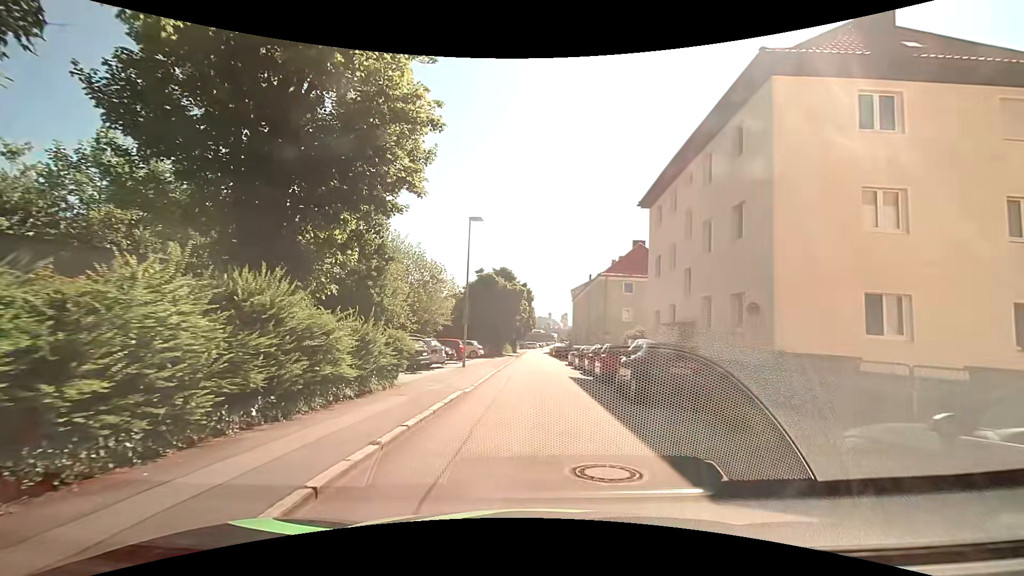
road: residential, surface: asphalt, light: Day
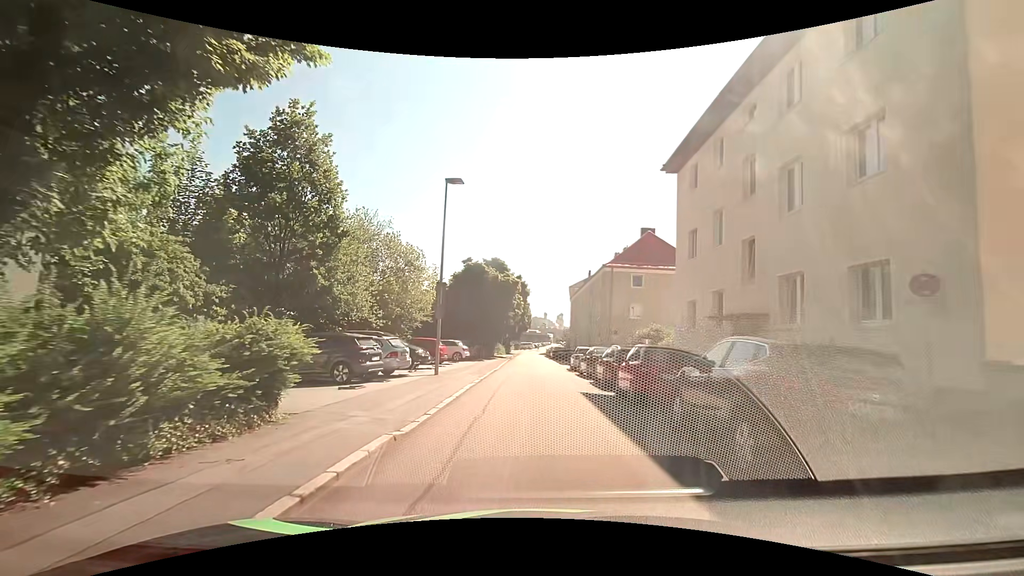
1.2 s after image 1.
(0.0, +6.5) m; -1°
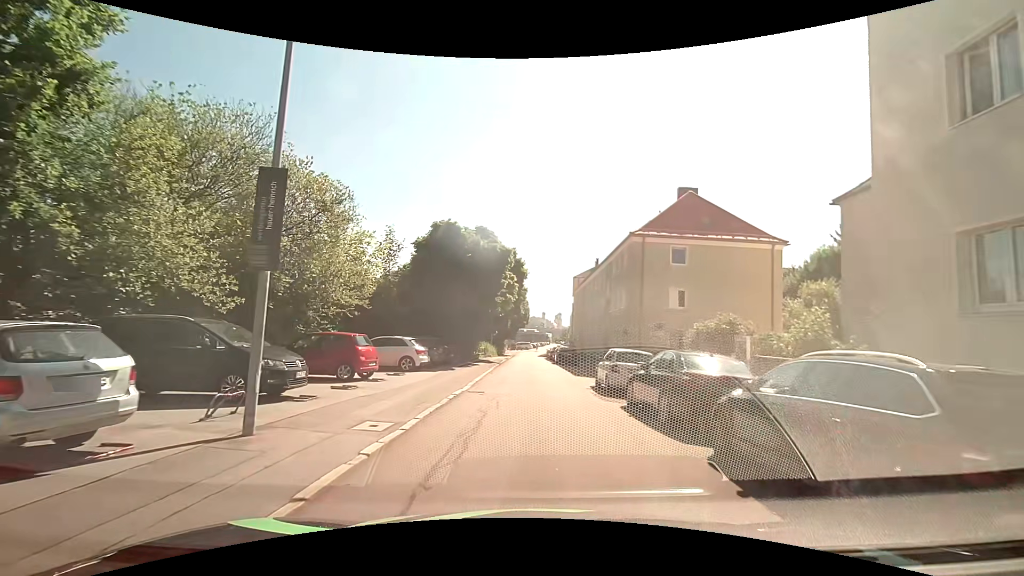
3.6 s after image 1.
(+0.3, +13.3) m; +1°
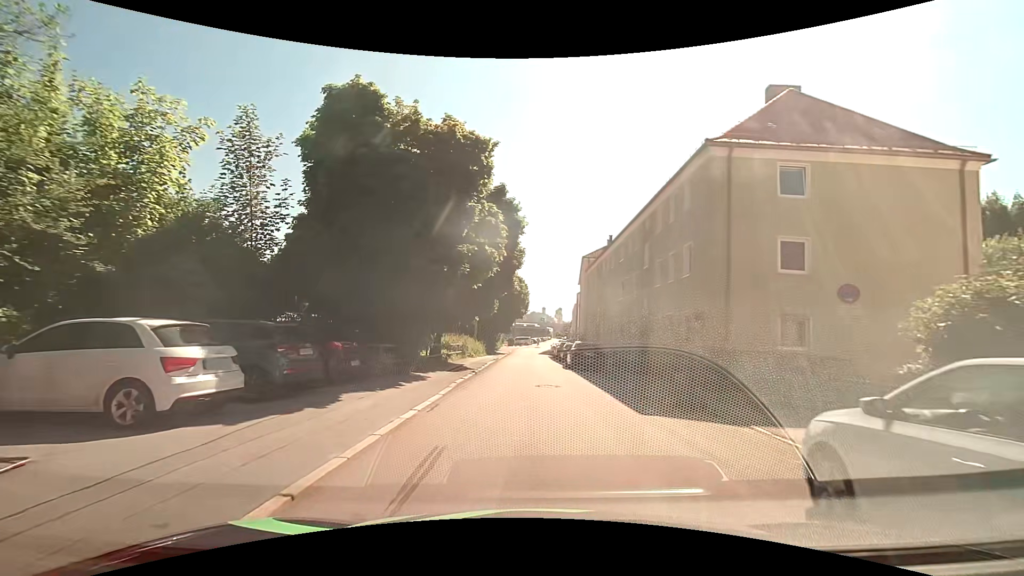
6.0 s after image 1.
(+0.2, +14.3) m; +1°
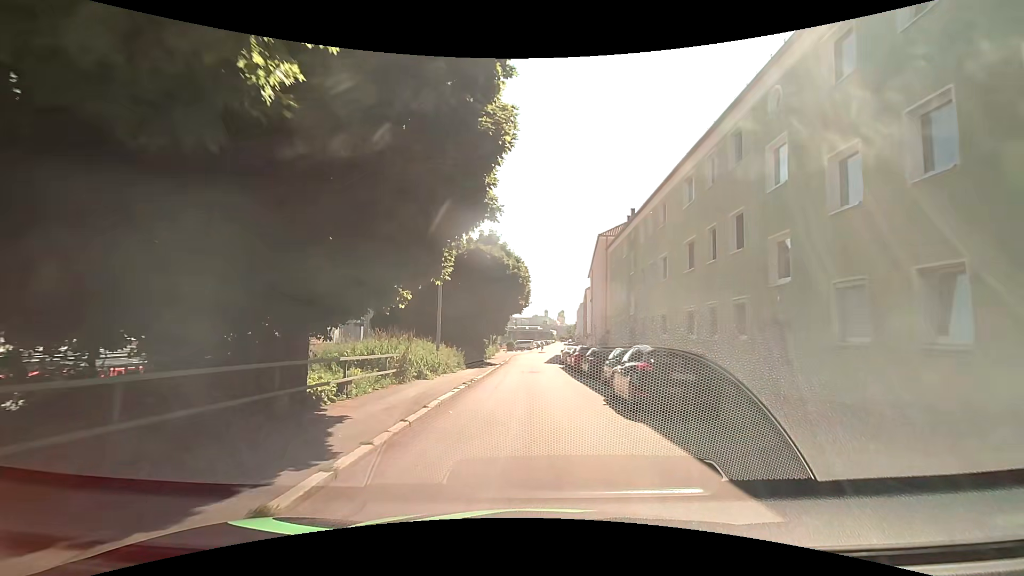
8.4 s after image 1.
(-0.1, +14.8) m; -2°
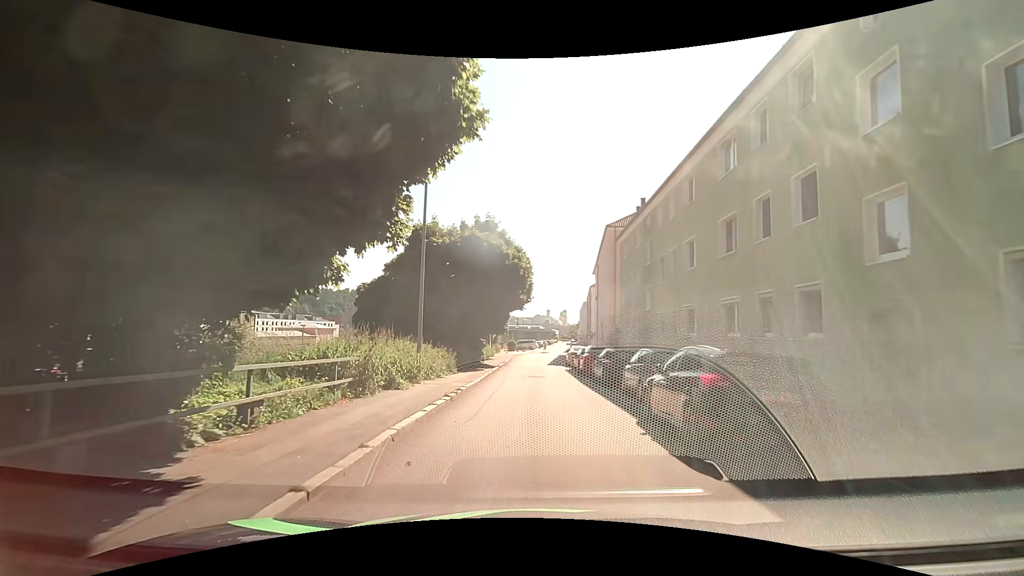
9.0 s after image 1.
(+0.1, +3.8) m; +1°
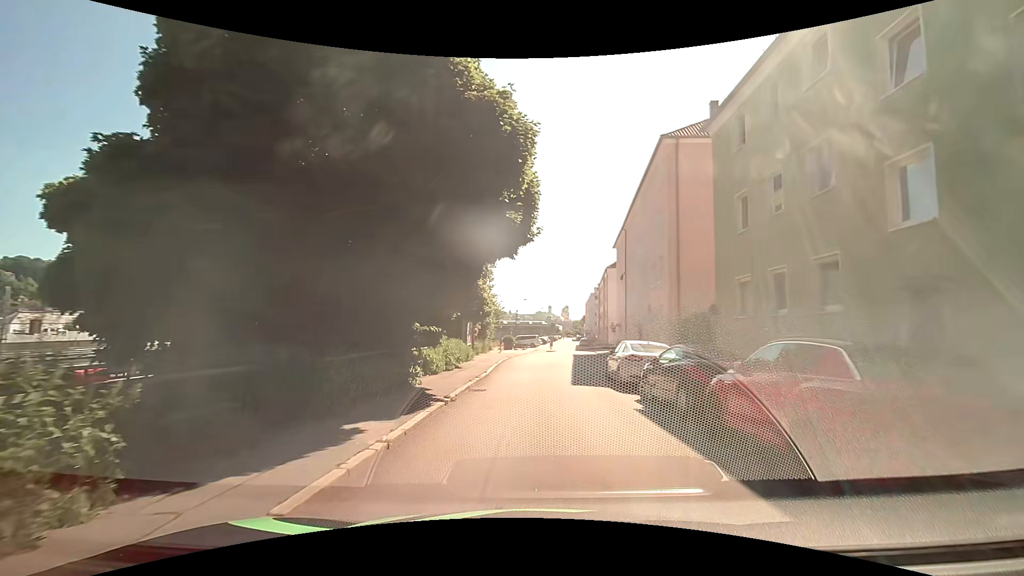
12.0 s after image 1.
(-0.3, +19.4) m; -2°
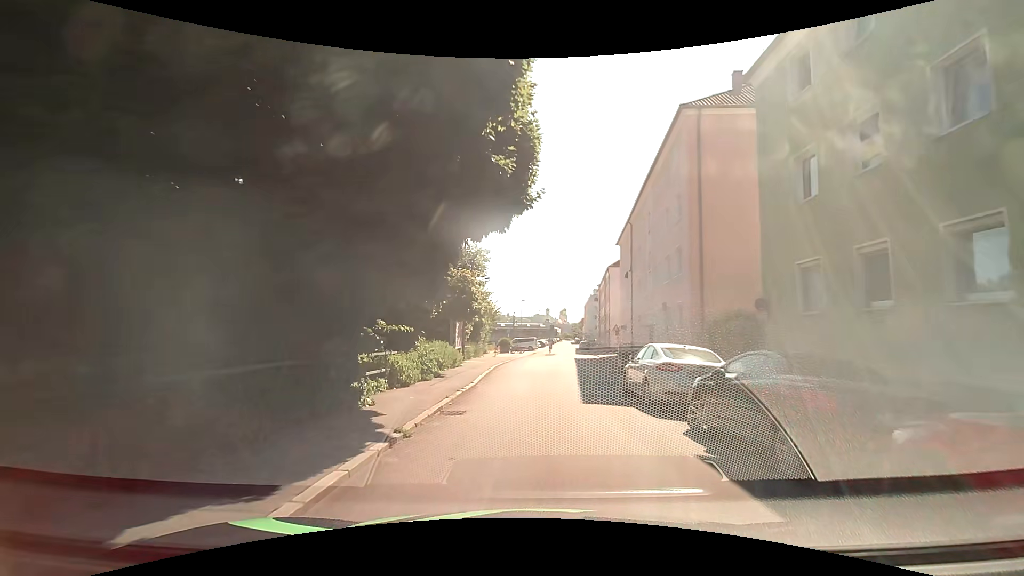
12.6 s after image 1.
(0.0, +3.9) m; +1°
(0, +10) (+1, +20) (+2, +30) (+3, +40) (+4, +50) (+4, +60) (+5, +70) (+6, +80) (+6, +90) (+7, +100) m
